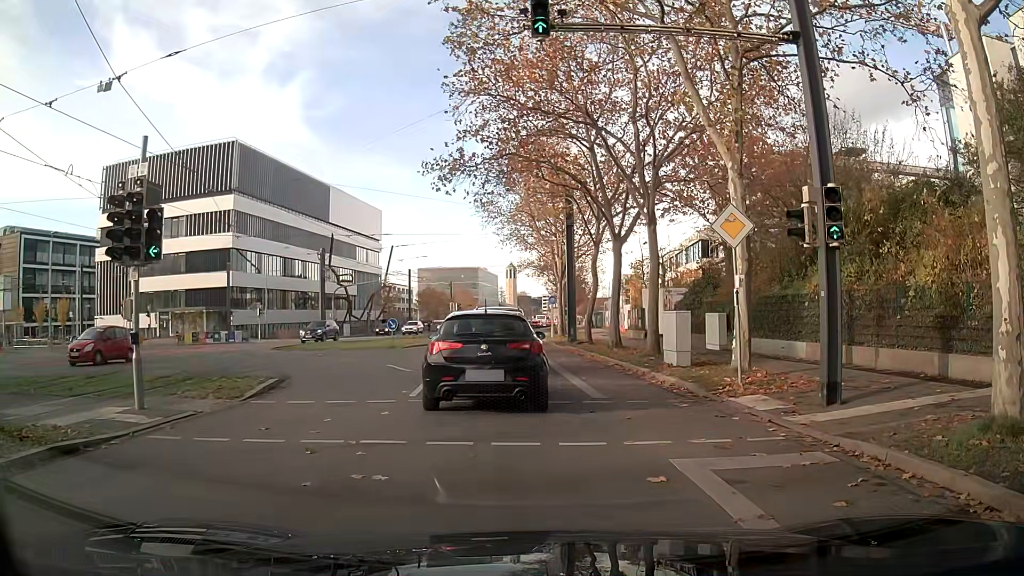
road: secondary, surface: asphalt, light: Day
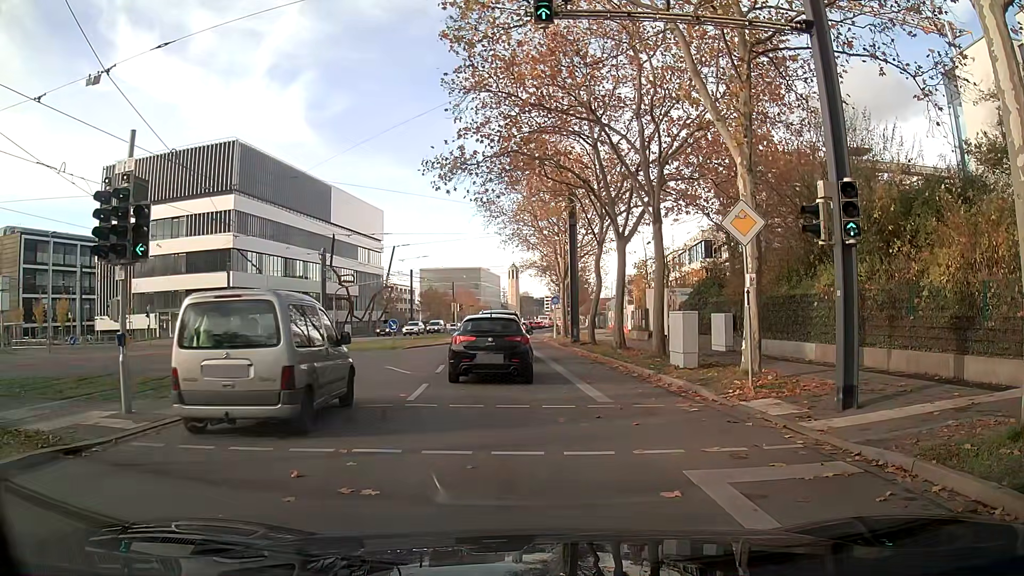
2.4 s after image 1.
(0.0, +0.5) m; 0°
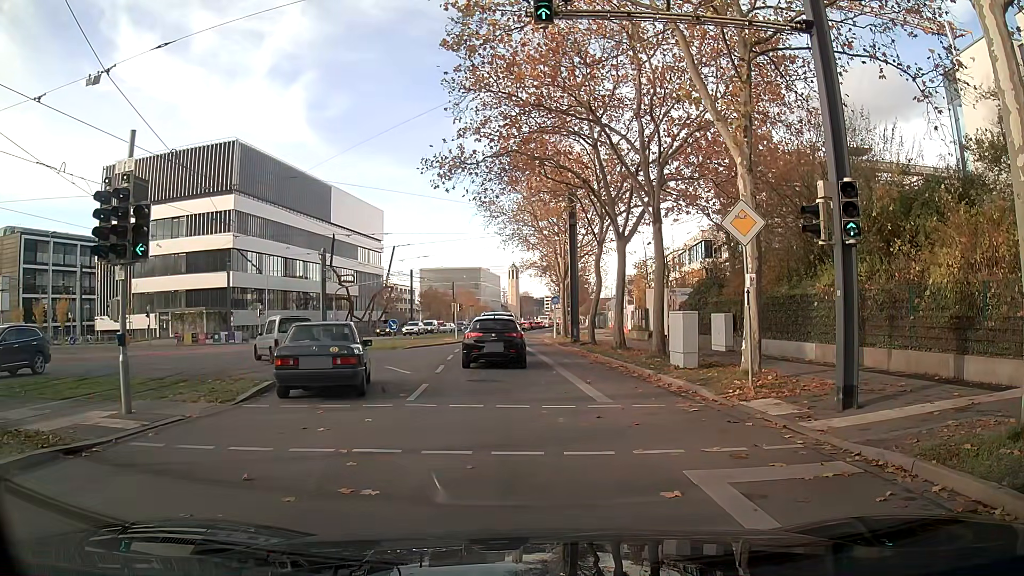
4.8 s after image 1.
(0.0, 0.0) m; 0°
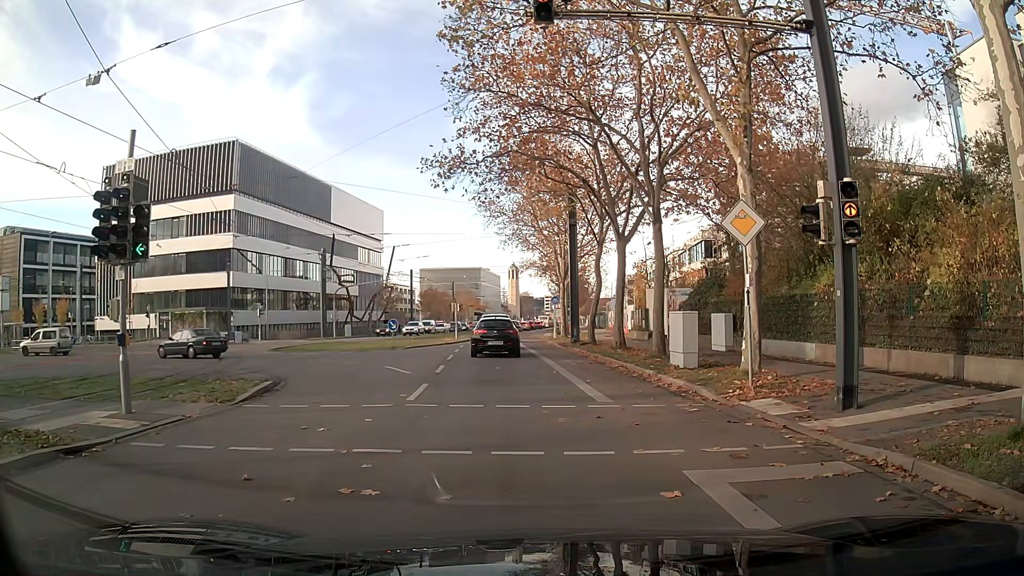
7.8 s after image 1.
(0.0, 0.0) m; 0°
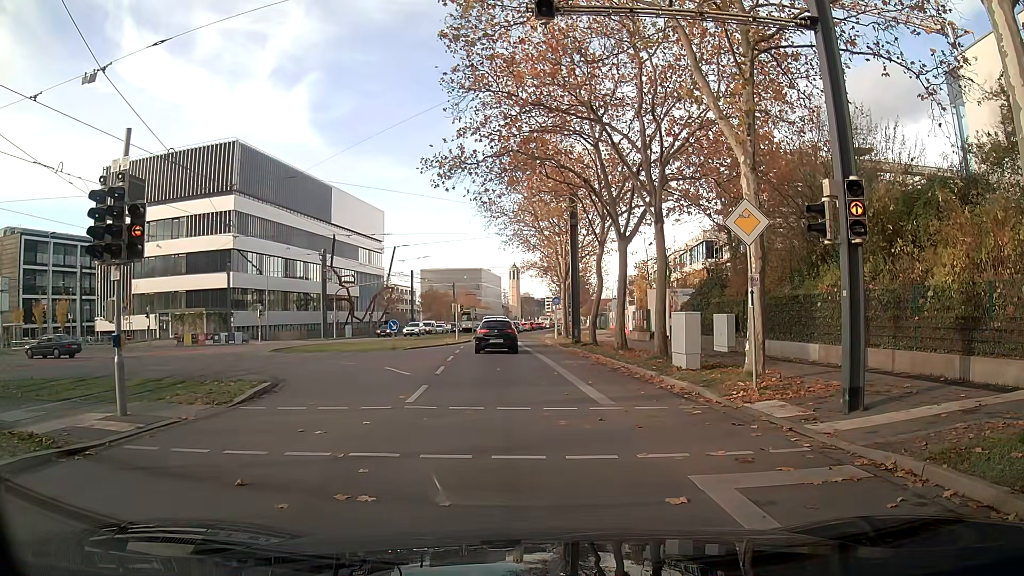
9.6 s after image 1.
(0.0, +0.2) m; 0°
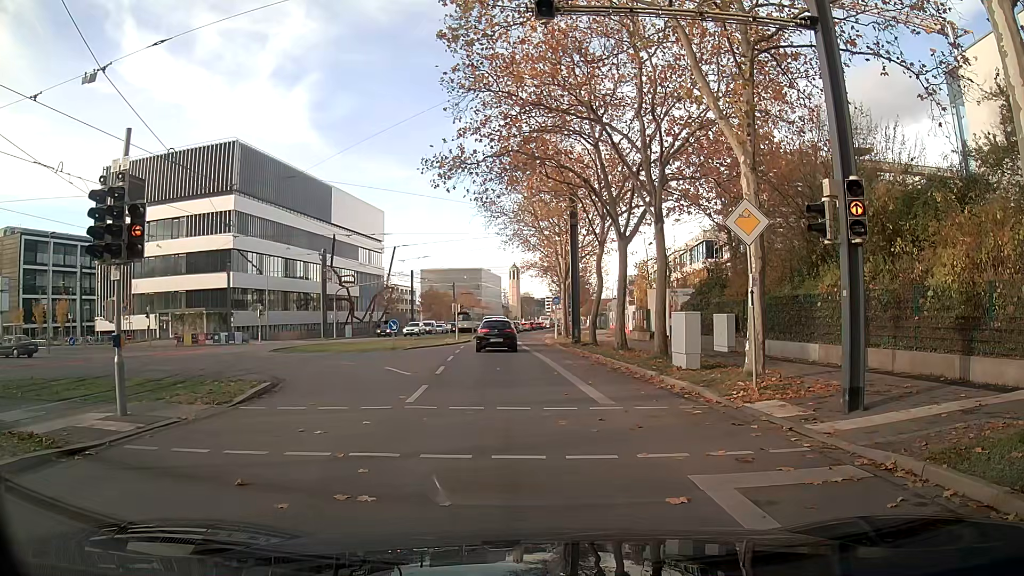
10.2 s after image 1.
(0.0, 0.0) m; 0°
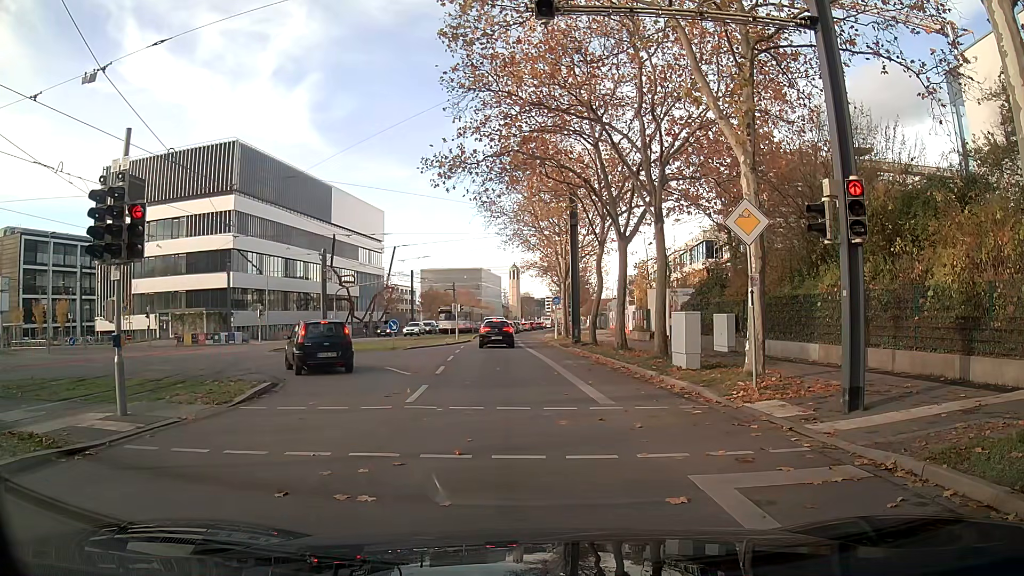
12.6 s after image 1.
(0.0, 0.0) m; 0°
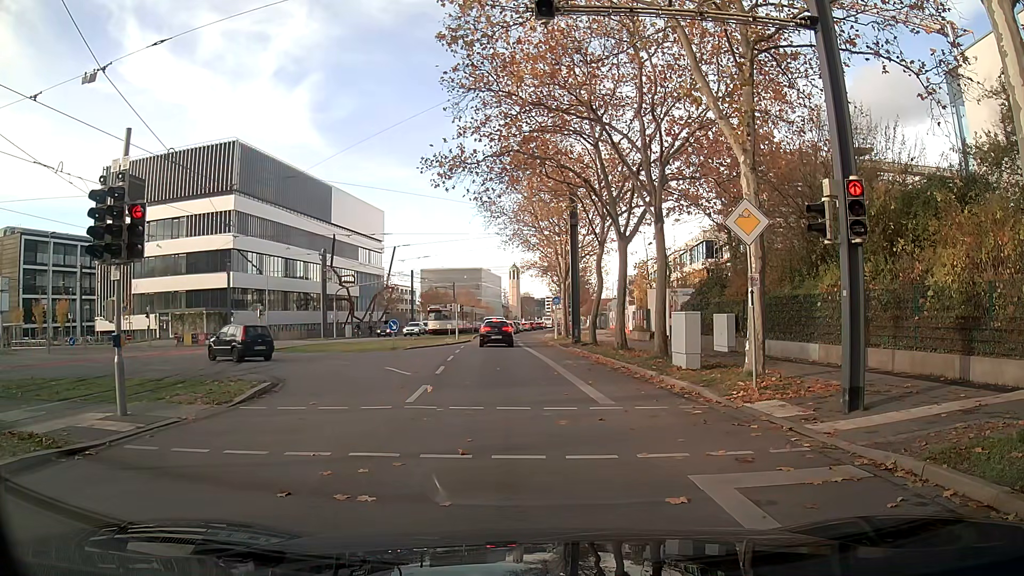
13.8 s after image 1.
(0.0, 0.0) m; 0°
(0, +10) (-1, +20) (-2, +30) (-3, +40) (-3, +50) (-4, +60) (-5, +70) (-4, +80) (-4, +90) (-3, +100) m
